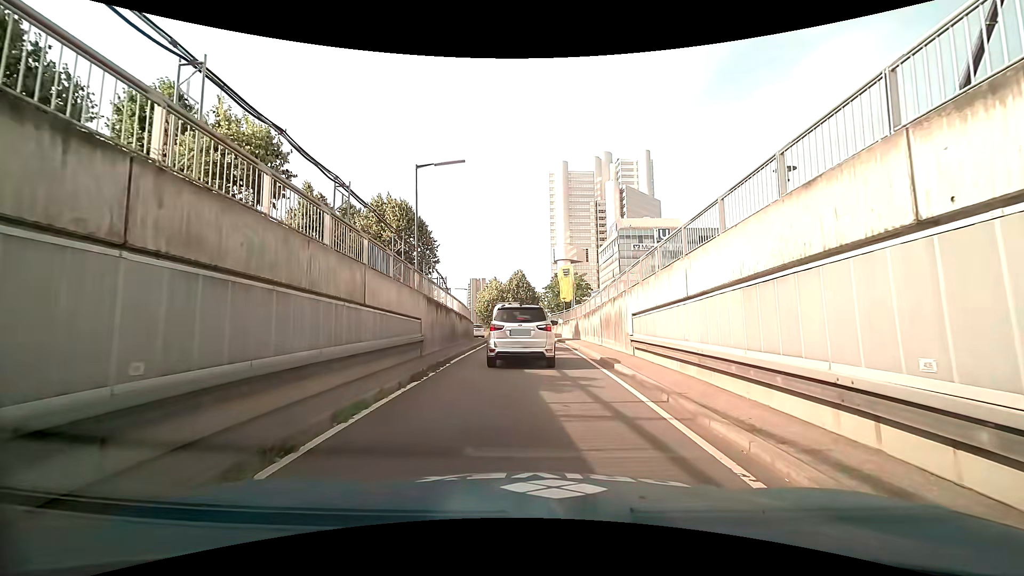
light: Day
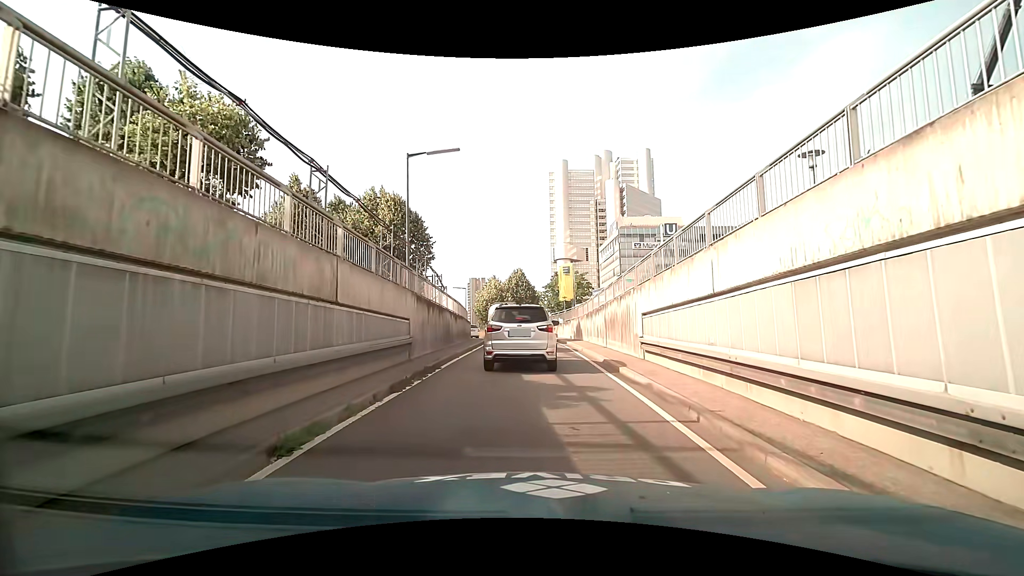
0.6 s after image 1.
(0.0, +1.4) m; 0°
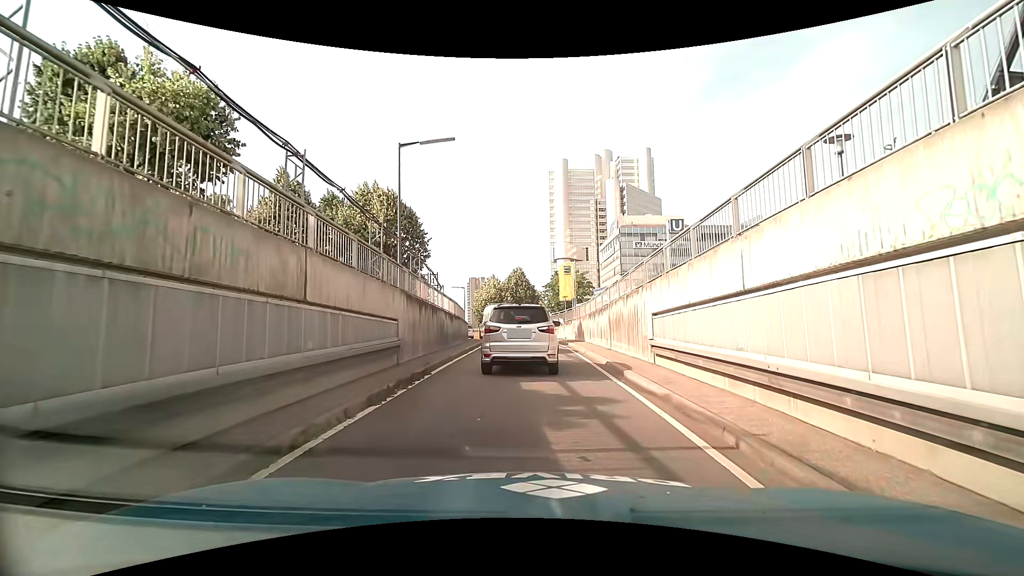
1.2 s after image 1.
(0.0, +1.2) m; -1°
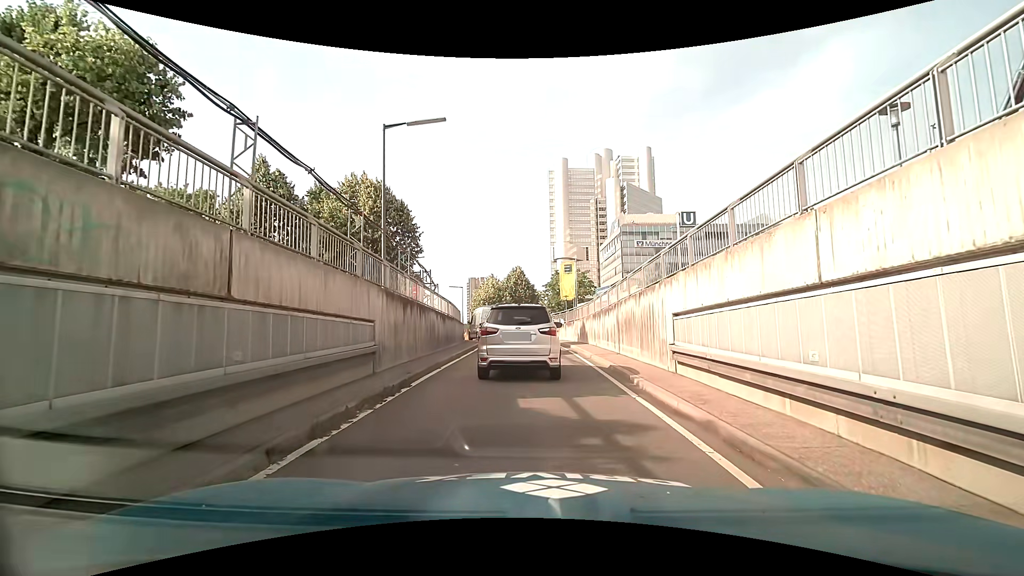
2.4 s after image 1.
(0.0, +1.9) m; +2°
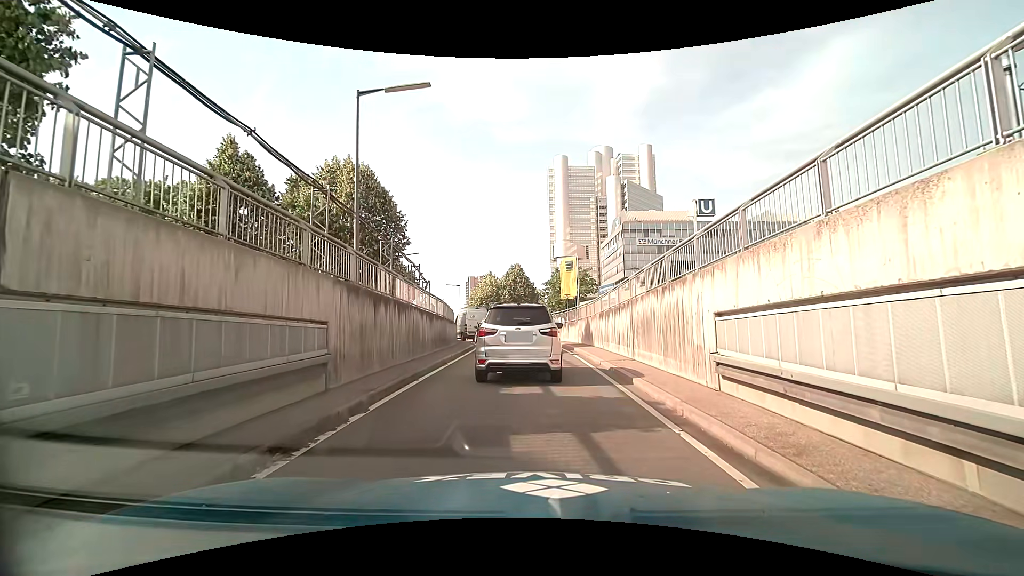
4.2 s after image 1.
(0.0, +2.5) m; +1°
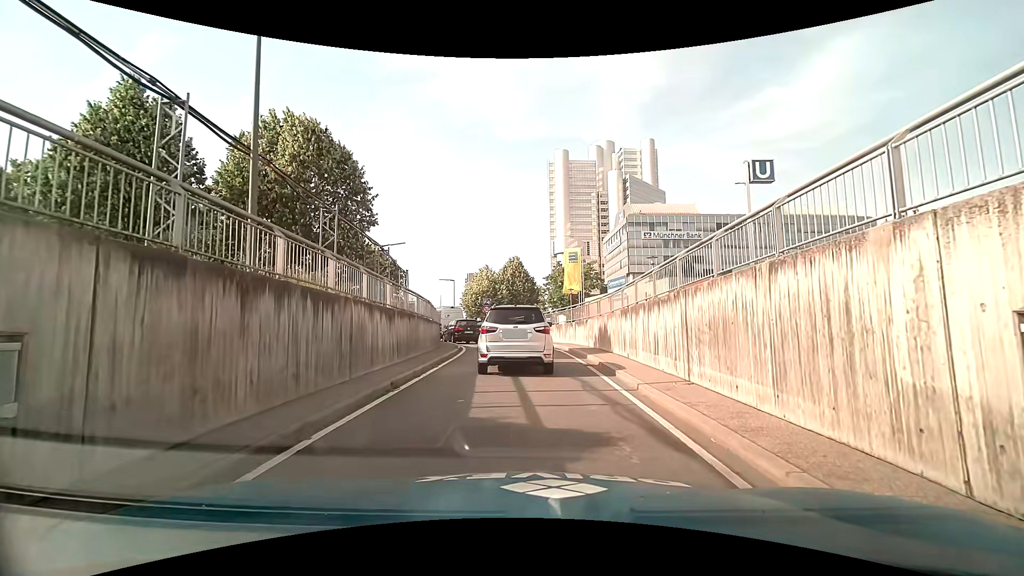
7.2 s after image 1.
(-0.1, +5.2) m; -1°
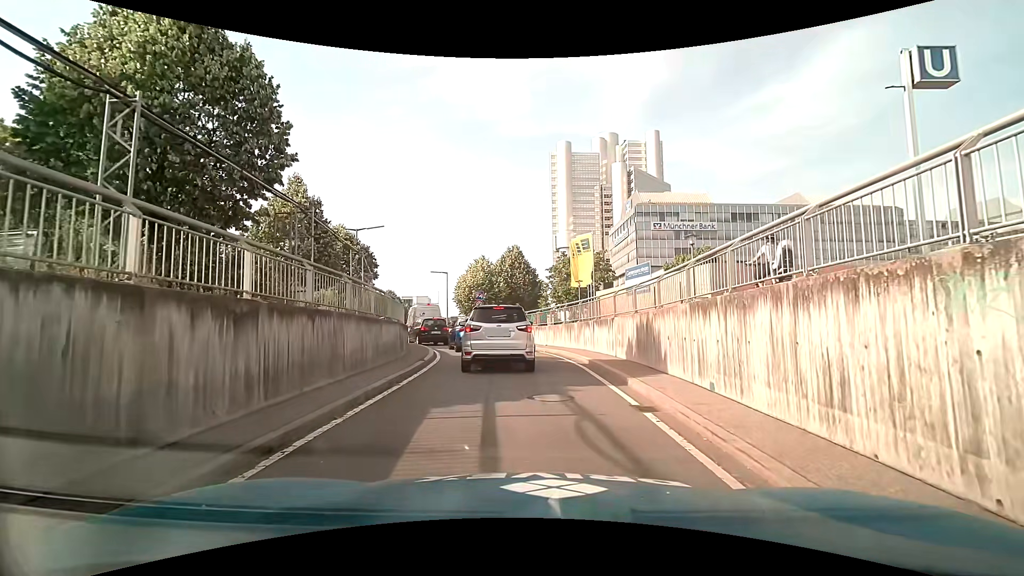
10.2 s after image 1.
(0.0, +6.8) m; -1°
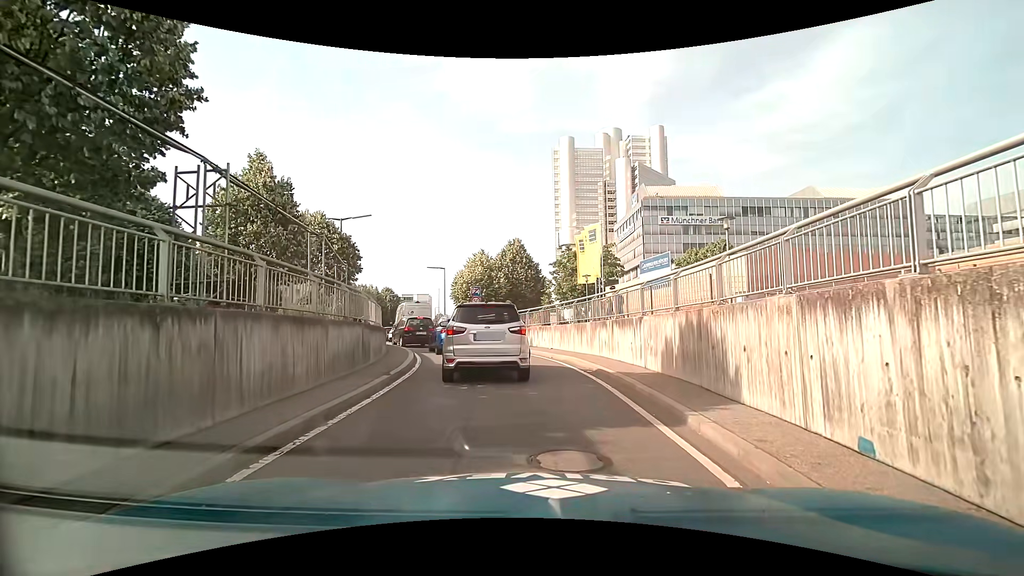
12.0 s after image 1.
(0.0, +3.5) m; +1°
